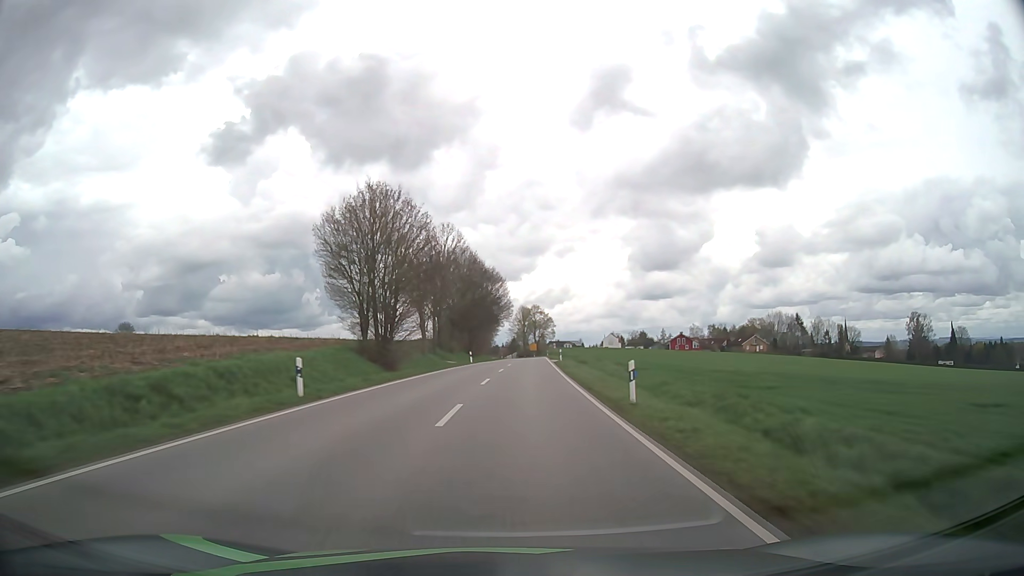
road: secondary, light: Day
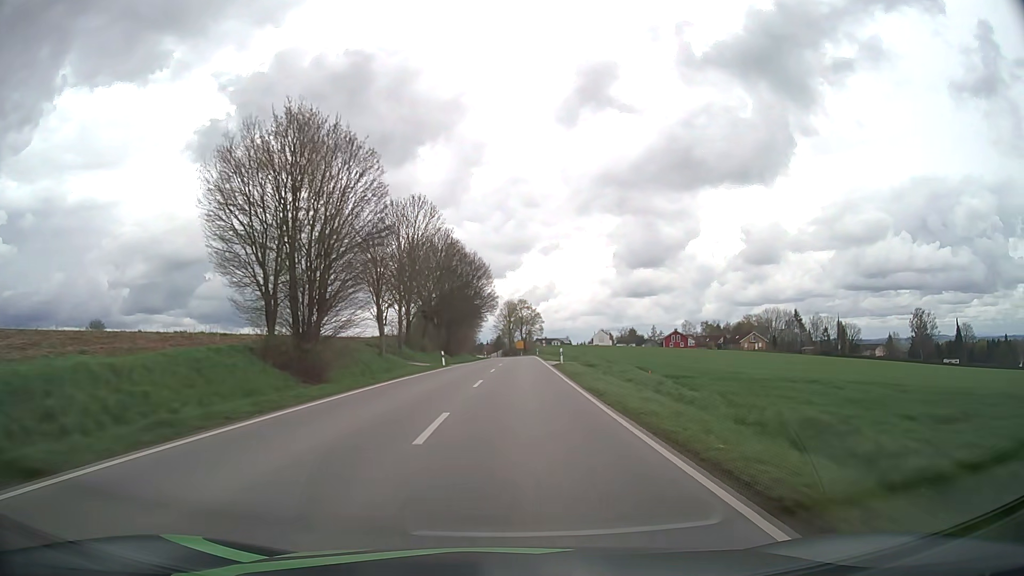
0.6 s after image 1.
(+0.2, +14.0) m; +1°
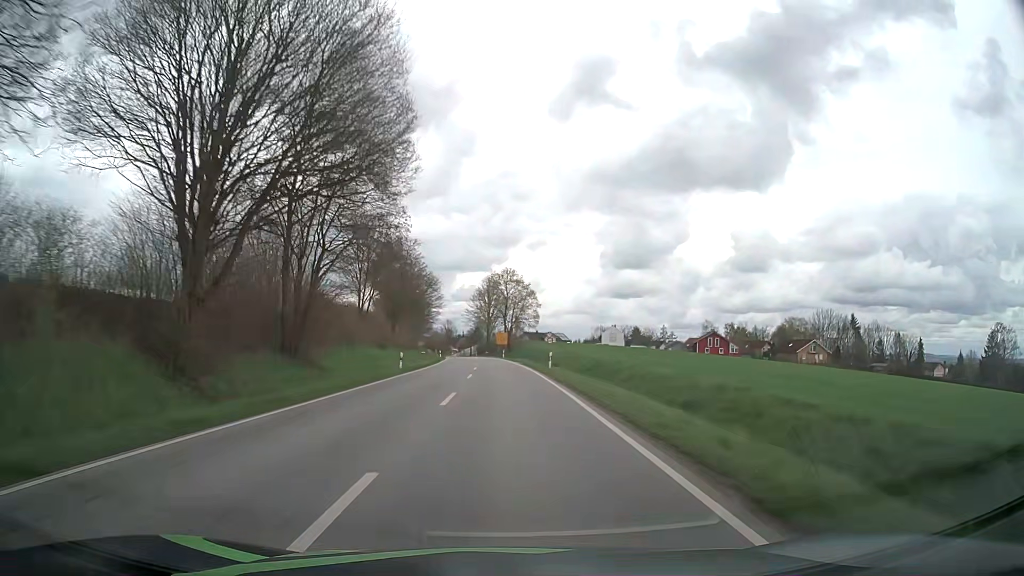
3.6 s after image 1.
(+1.5, +65.8) m; +2°
(0, +10) (0, +20) (0, +30) (0, +40) (-1, +50) (-1, +60) (-2, +70) (-2, +80) (-3, +90) (-4, +100) m
